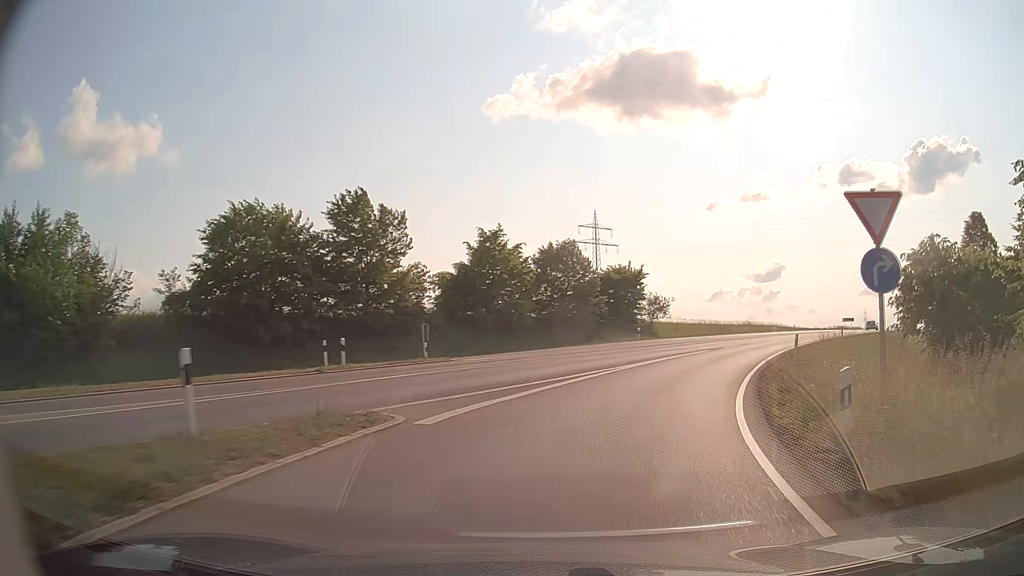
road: trunk_link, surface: asphalt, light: Day
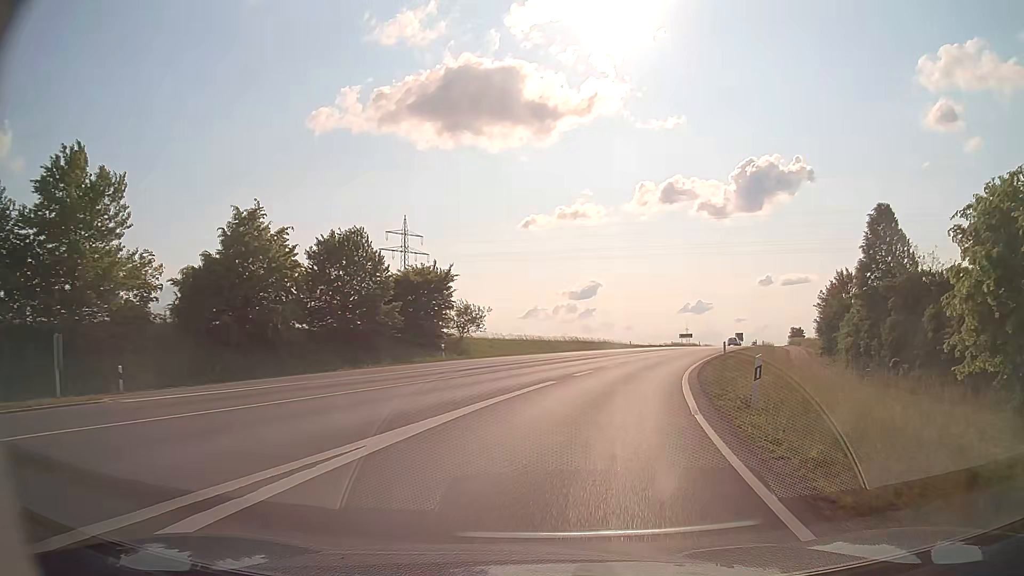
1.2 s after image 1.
(+2.0, +13.6) m; +16°
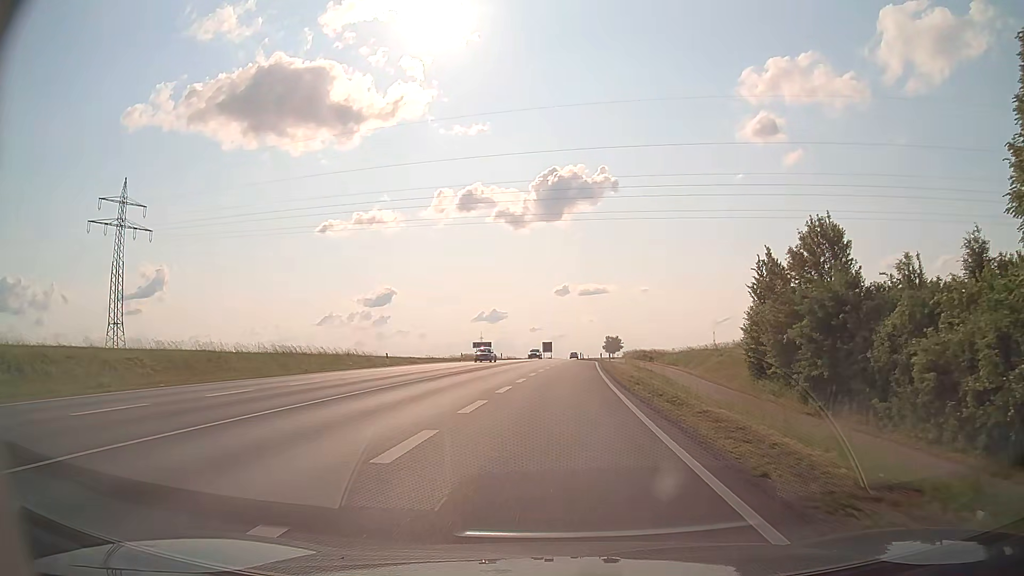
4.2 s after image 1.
(+7.4, +38.0) m; +18°
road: secondary
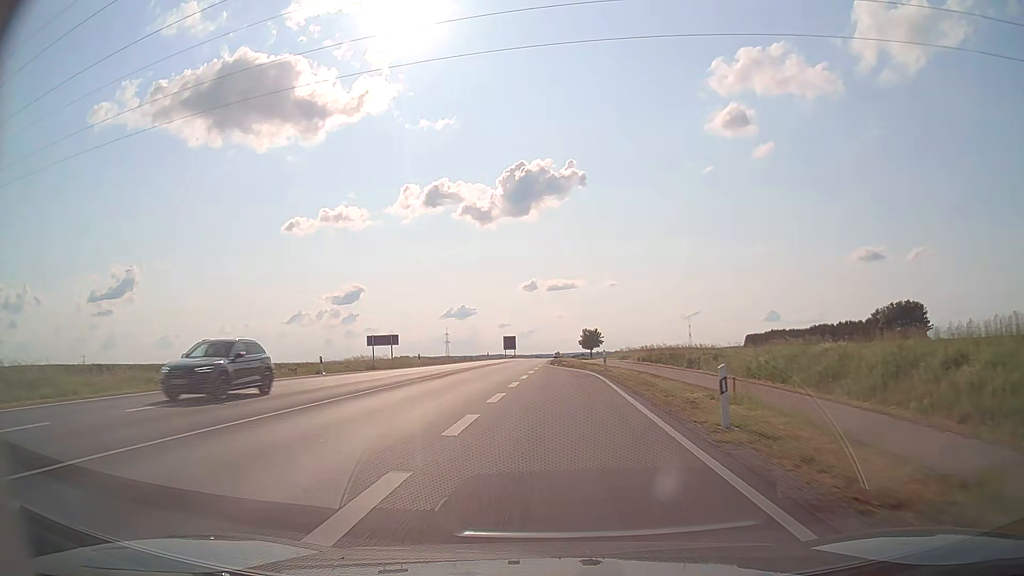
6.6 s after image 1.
(+1.4, +40.2) m; +3°
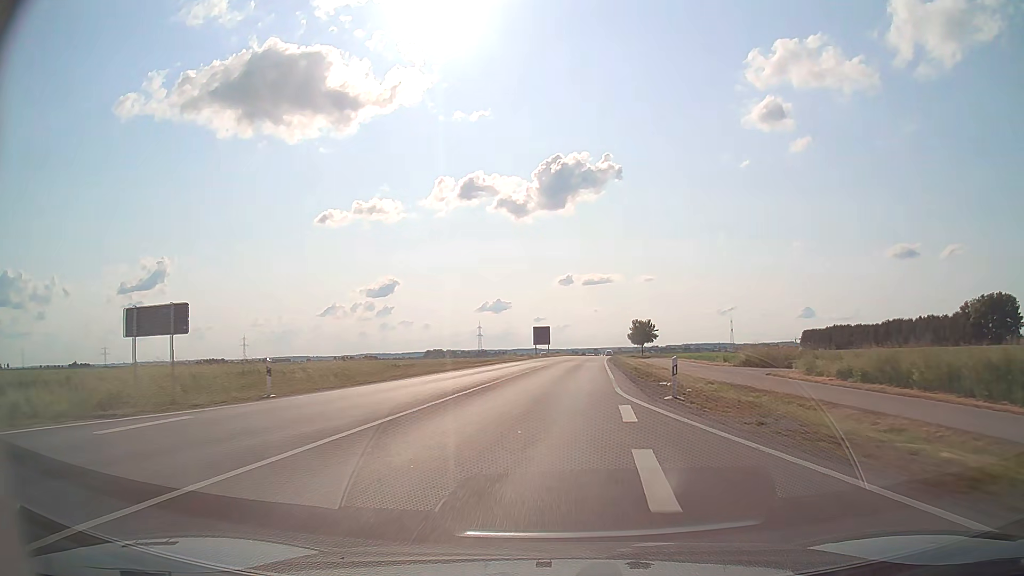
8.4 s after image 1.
(-1.2, +34.9) m; -3°
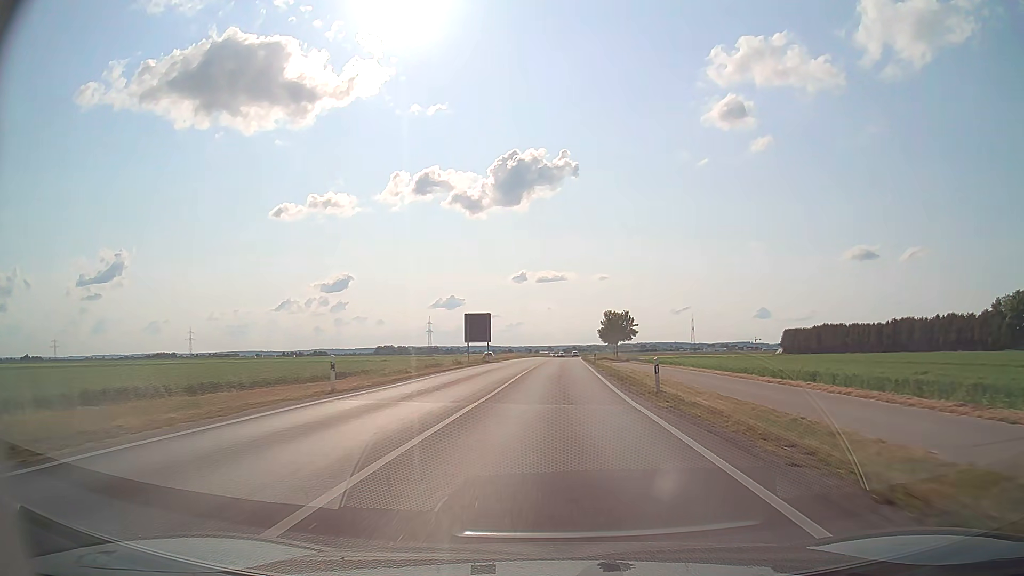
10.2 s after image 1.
(+1.2, +36.0) m; +4°
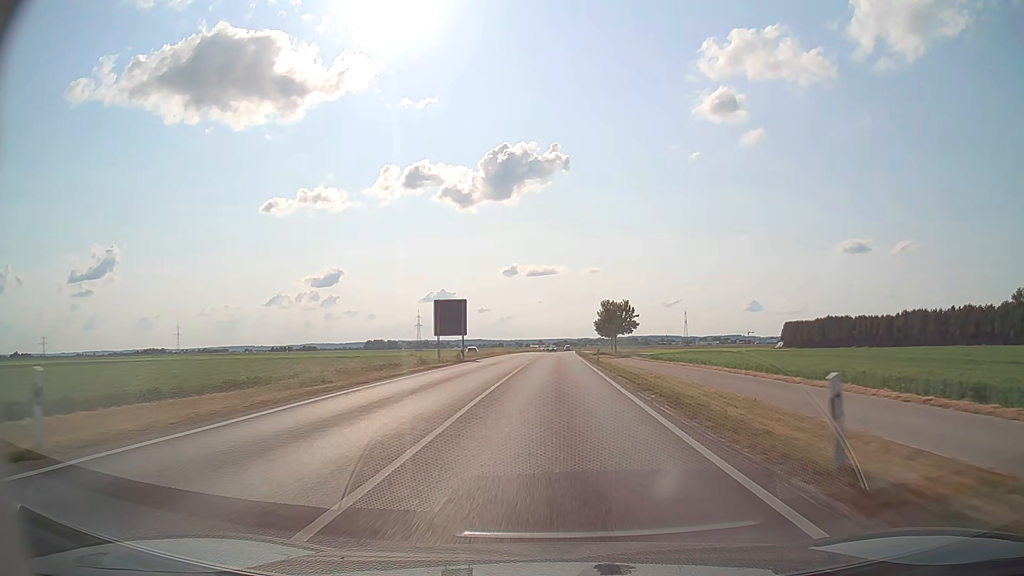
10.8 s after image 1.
(0.0, +12.5) m; +1°
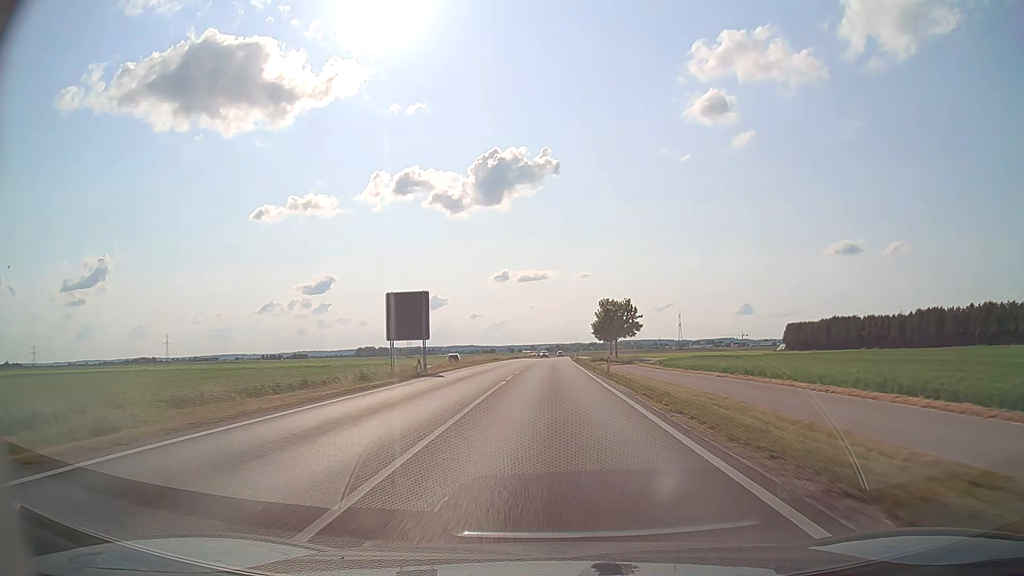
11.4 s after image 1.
(+0.1, +12.7) m; +1°
(0, +10) (0, +20) (0, +30) (0, +40) (+1, +50) (+1, +60) (+1, +70) (+1, +80) (+1, +90) (+2, +100) m
